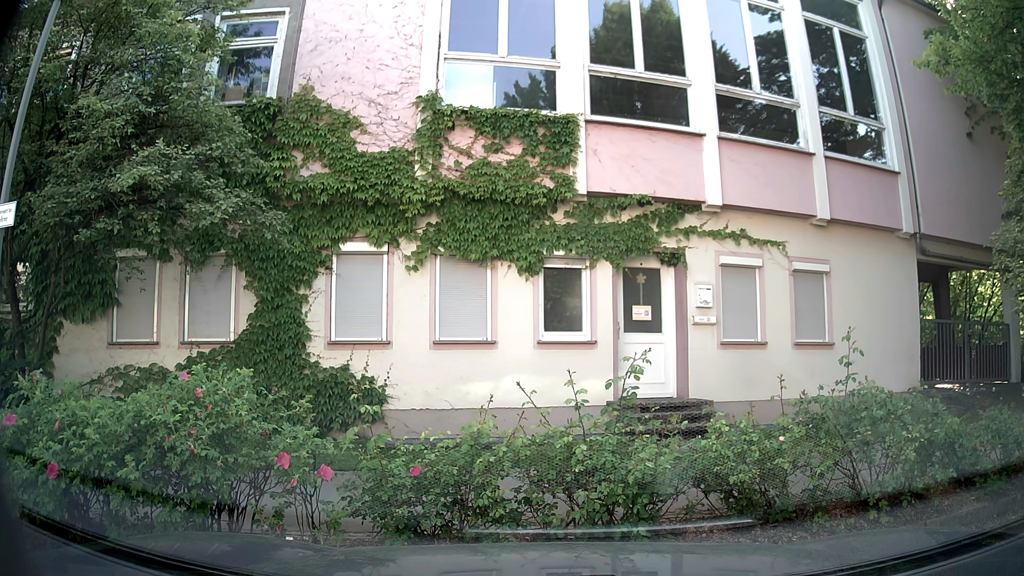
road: residential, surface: asphalt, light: Day
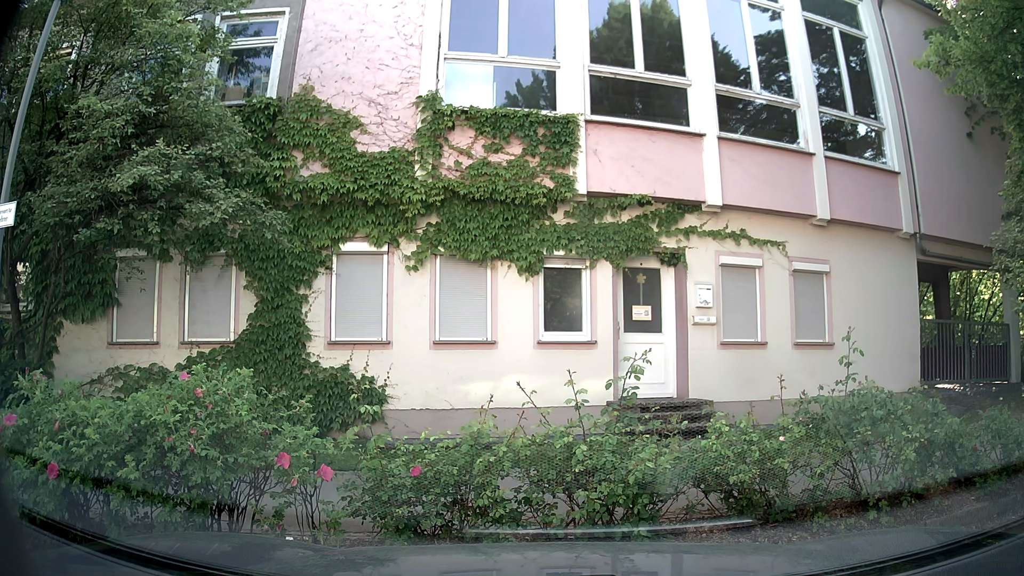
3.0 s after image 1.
(0.0, 0.0) m; 0°
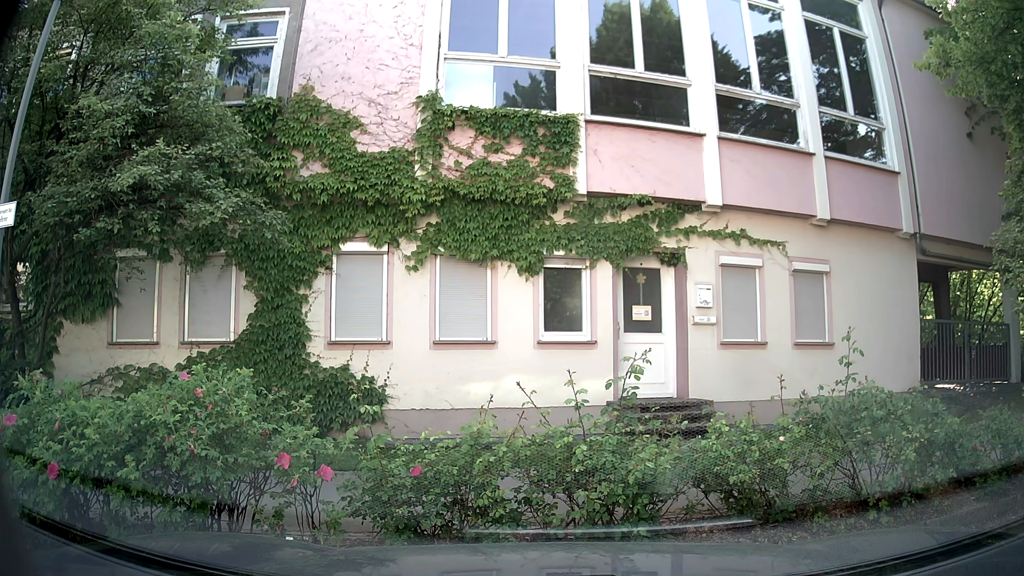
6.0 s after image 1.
(0.0, 0.0) m; 0°
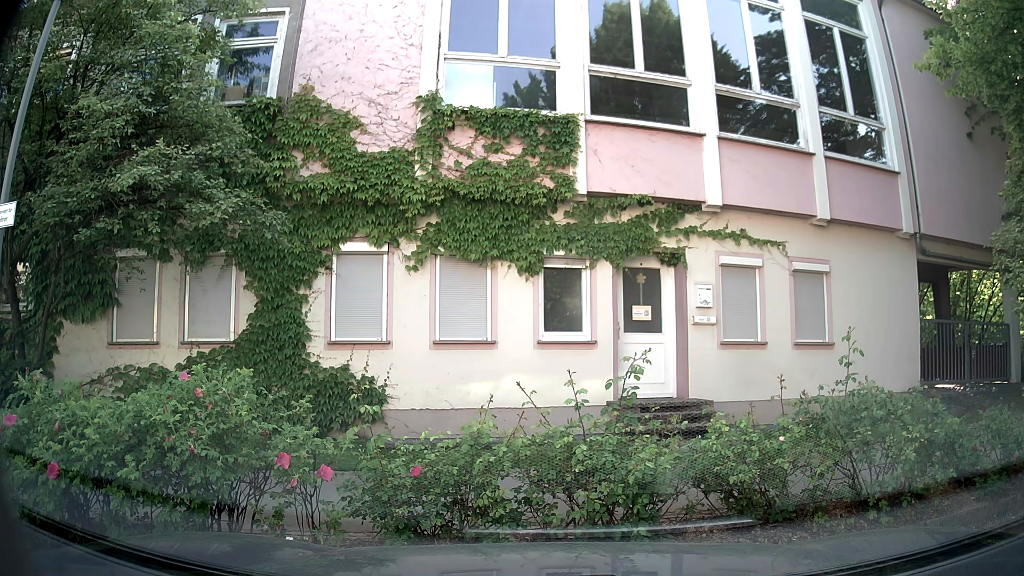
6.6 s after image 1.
(0.0, 0.0) m; 0°
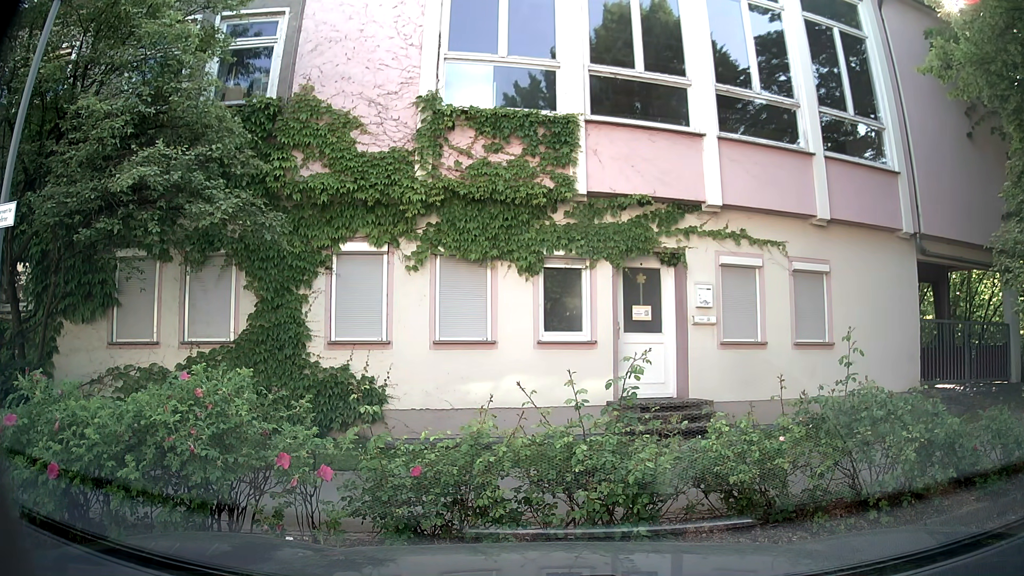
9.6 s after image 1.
(0.0, 0.0) m; 0°
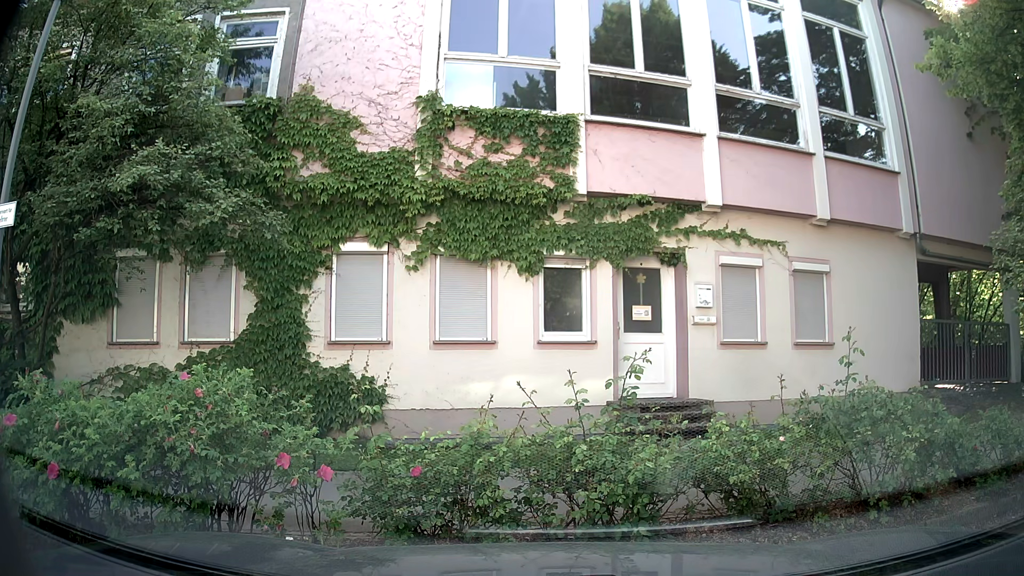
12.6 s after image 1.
(0.0, 0.0) m; 0°
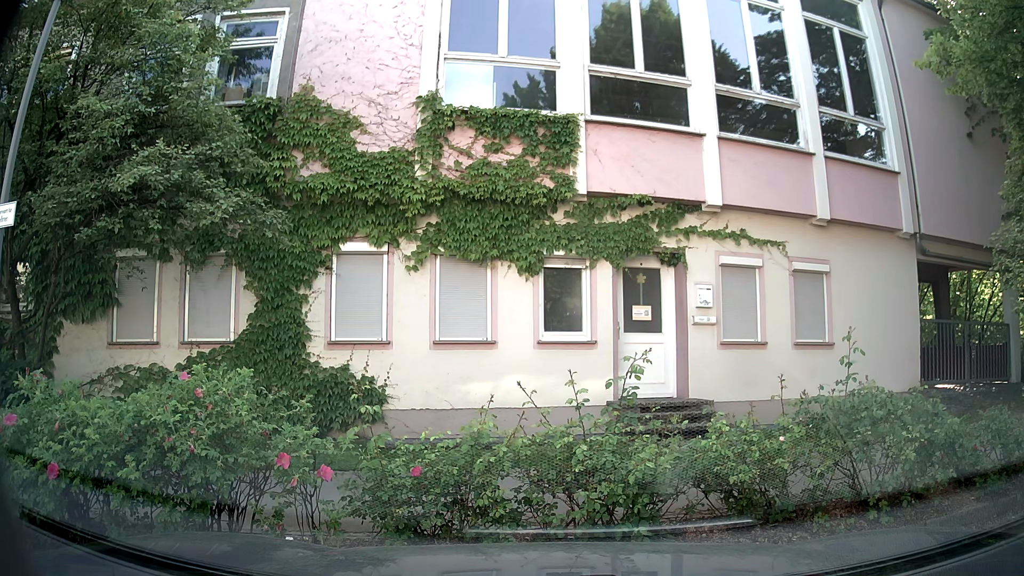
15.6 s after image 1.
(0.0, 0.0) m; 0°
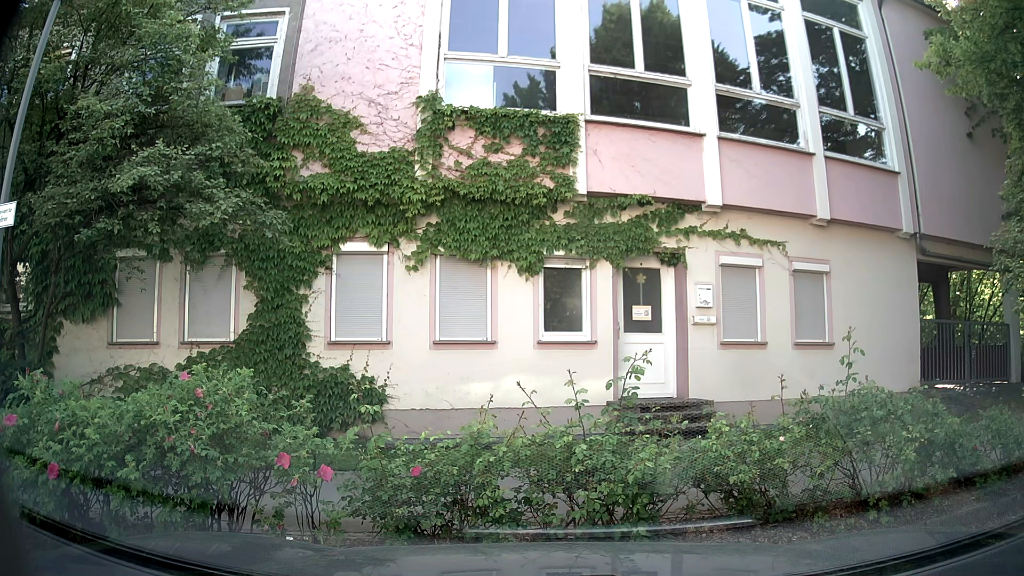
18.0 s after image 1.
(0.0, 0.0) m; 0°
